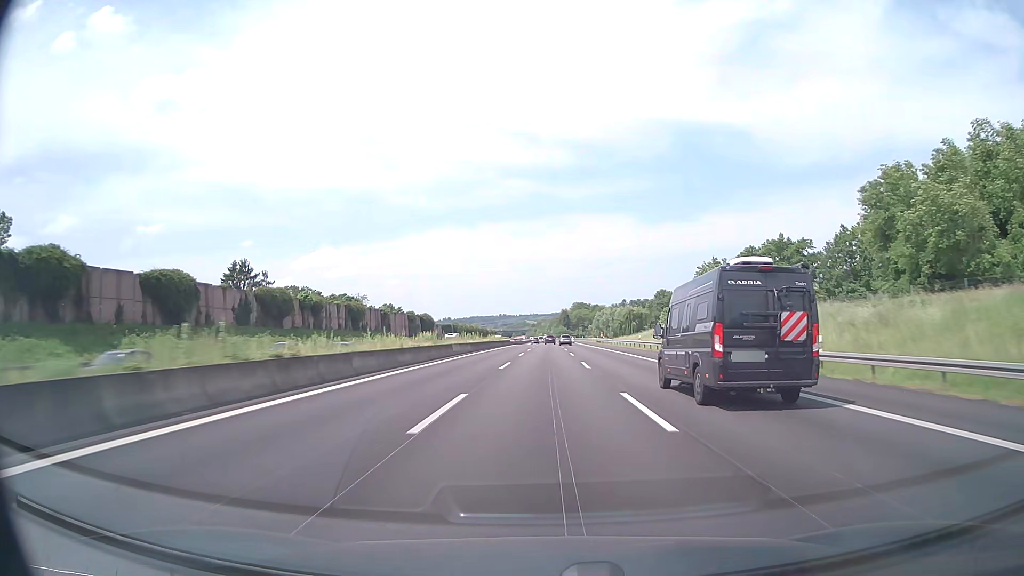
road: motorway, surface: asphalt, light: Day
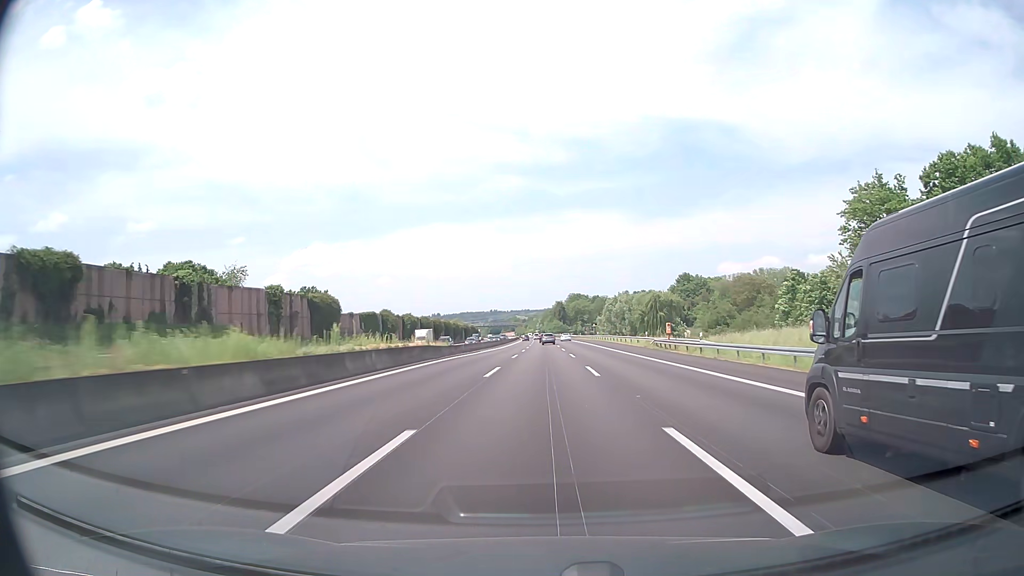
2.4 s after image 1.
(+0.4, +77.6) m; +1°
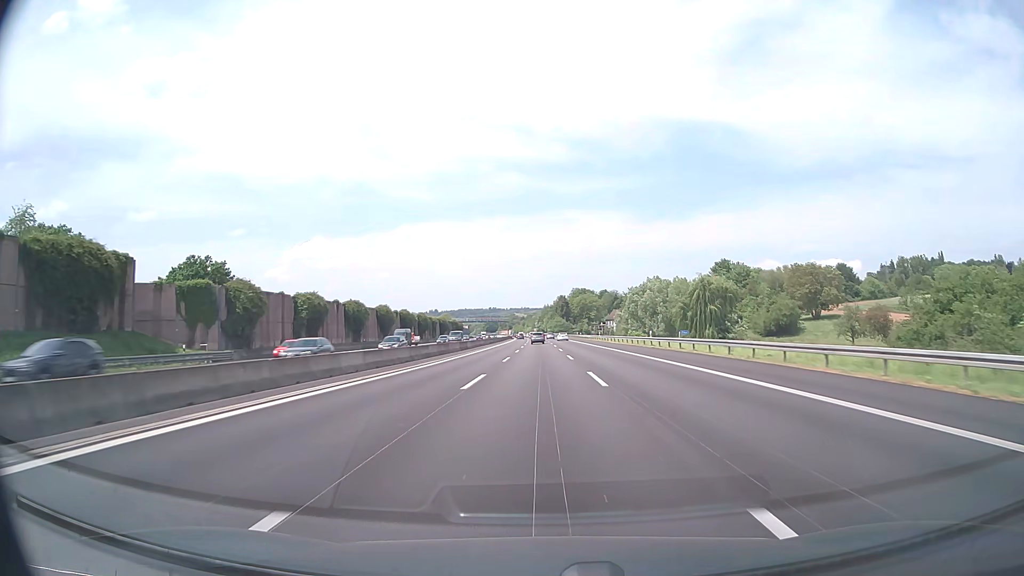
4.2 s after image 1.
(+0.1, +58.3) m; 0°
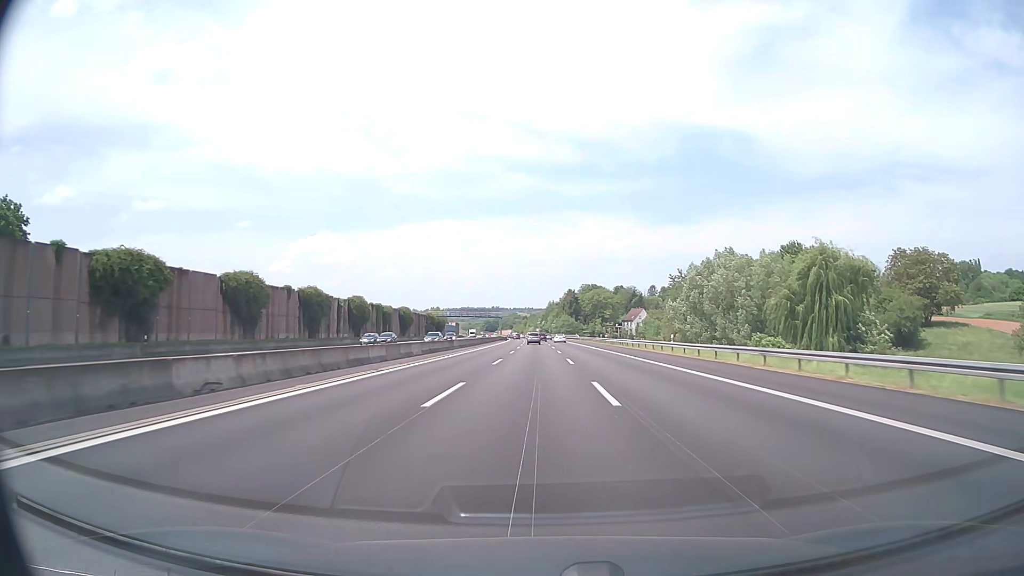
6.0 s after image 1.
(0.0, +58.2) m; 0°
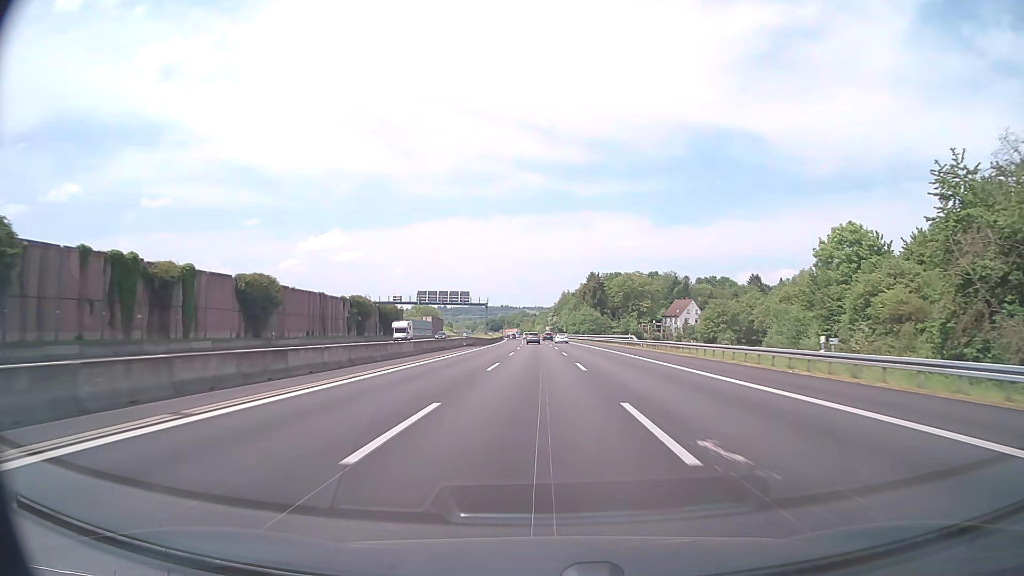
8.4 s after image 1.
(-0.7, +77.5) m; -1°
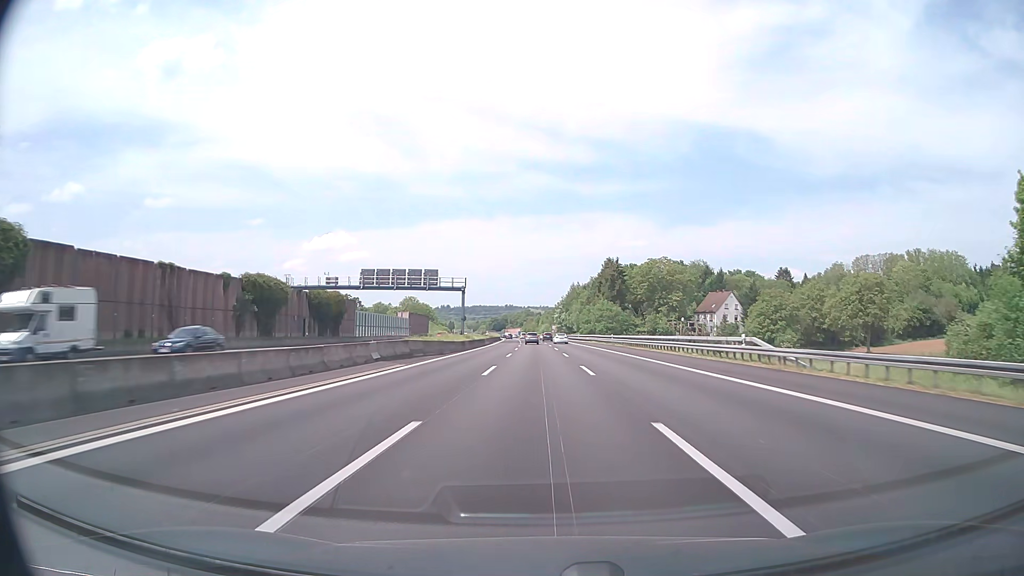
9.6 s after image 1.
(-0.2, +38.8) m; 0°
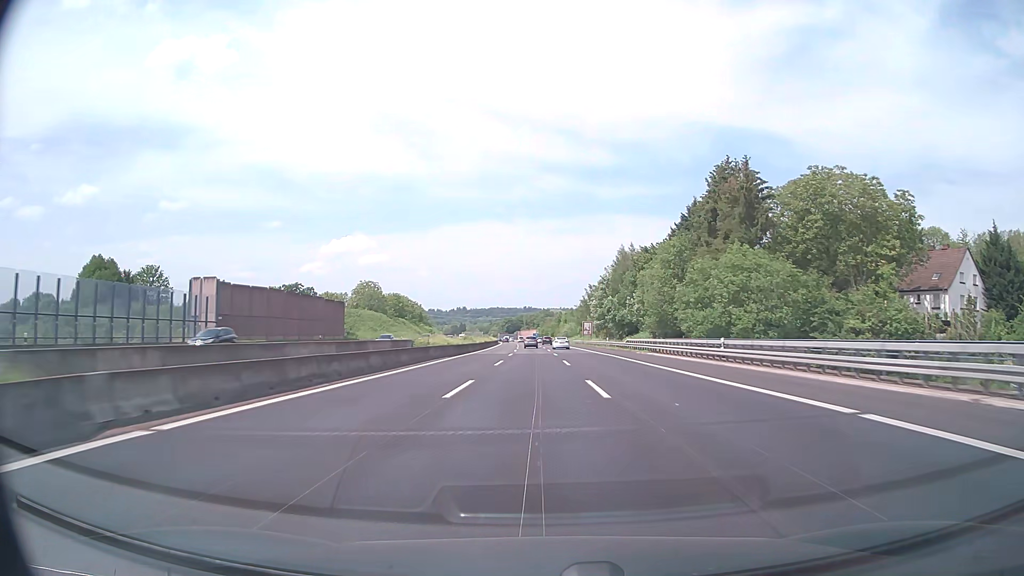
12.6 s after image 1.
(-1.0, +96.8) m; -2°
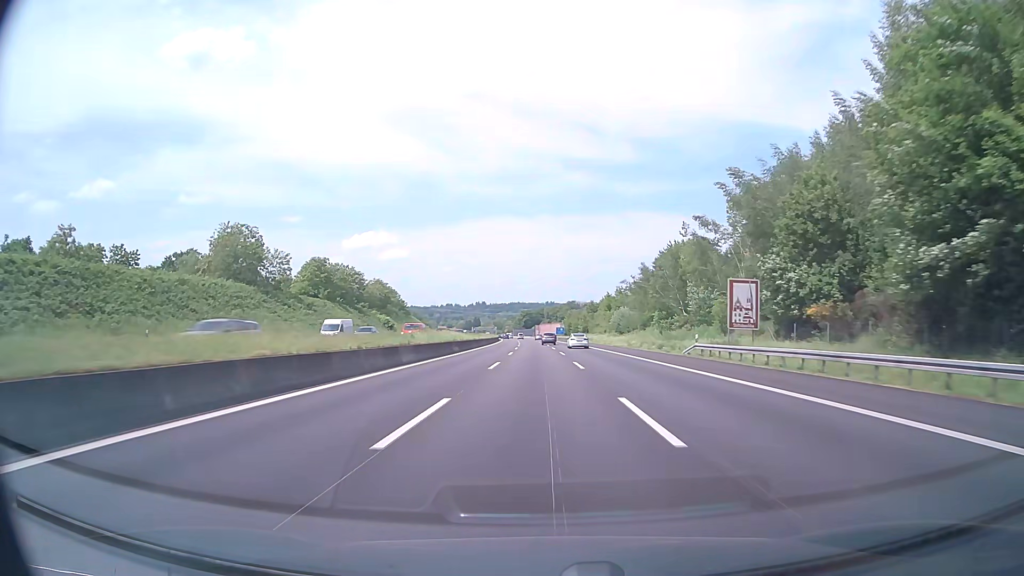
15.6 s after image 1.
(-1.8, +96.9) m; -2°
(0, +10) (0, +20) (0, +30) (0, +40) (0, +50) (0, +60) (-1, +70) (-1, +80) (-1, +90) (-1, +100) m
